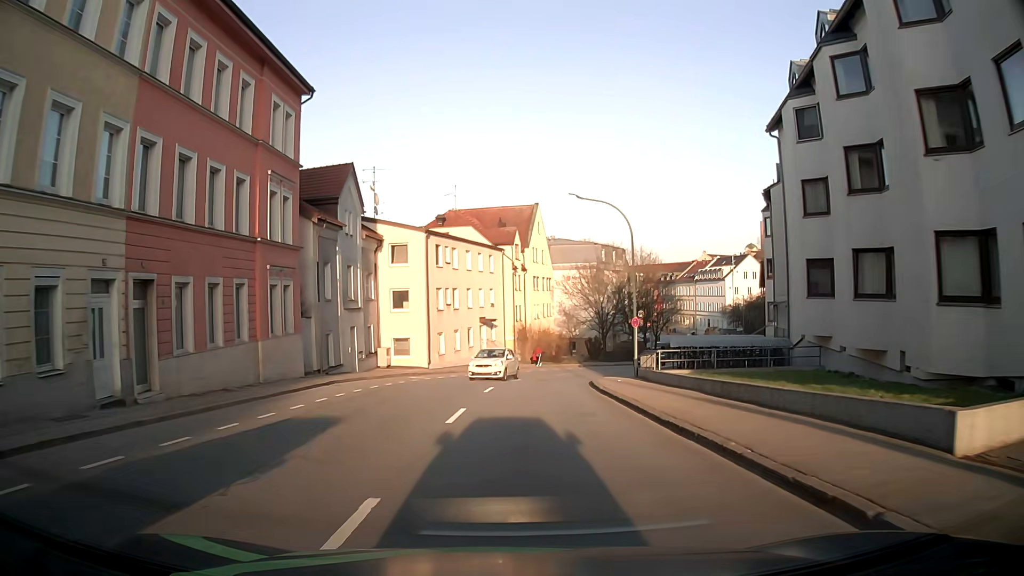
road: tertiary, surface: asphalt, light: Day
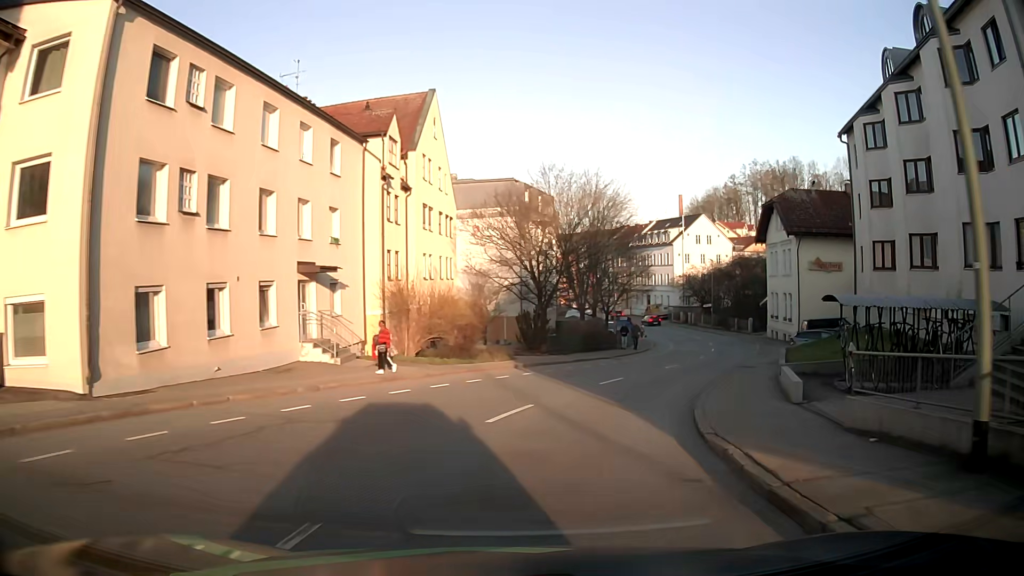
(+1.1, +27.8) m; +8°
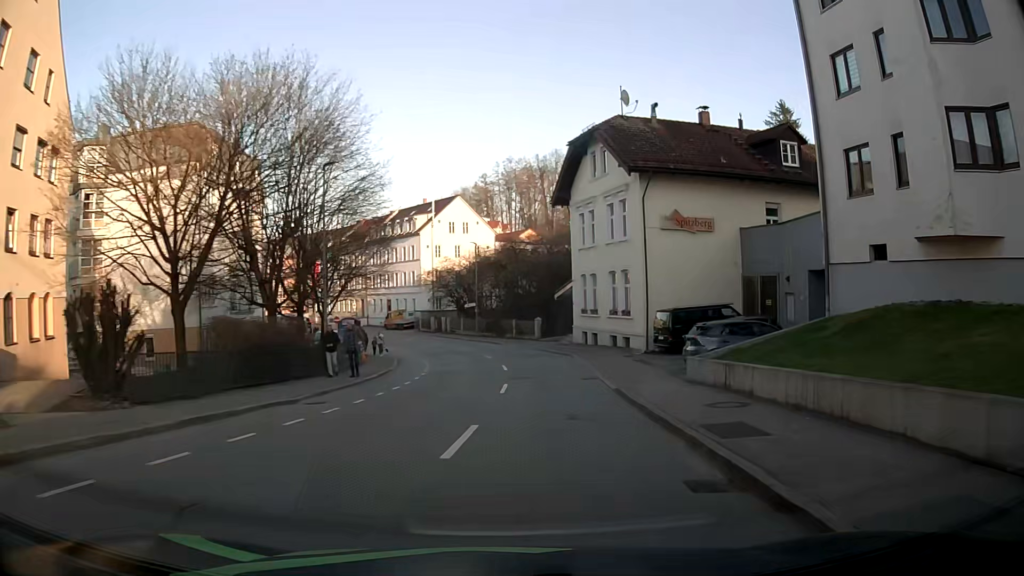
(+3.9, +20.5) m; +21°
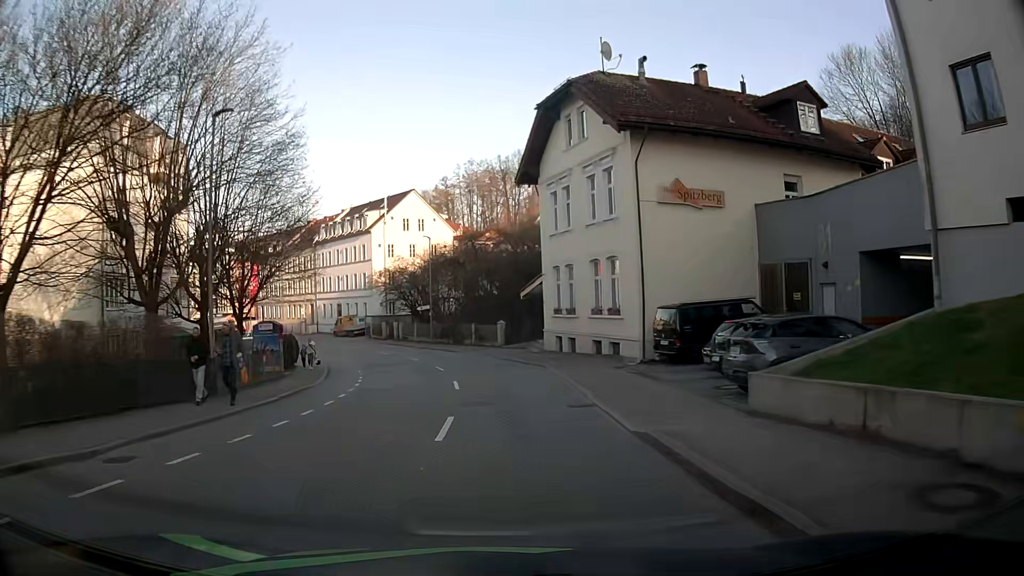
(+0.3, +7.1) m; +4°
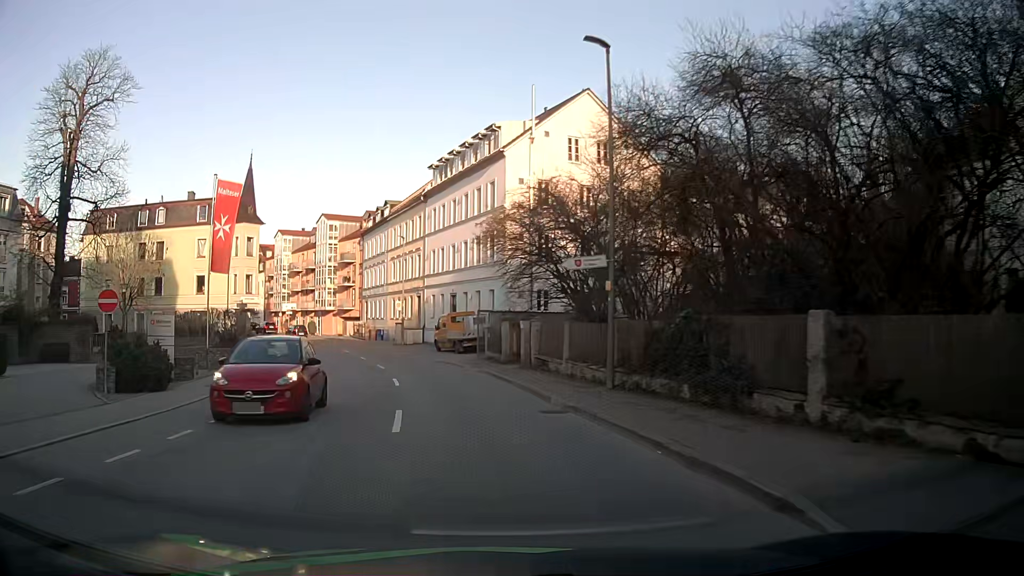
(-3.0, +35.6) m; -16°
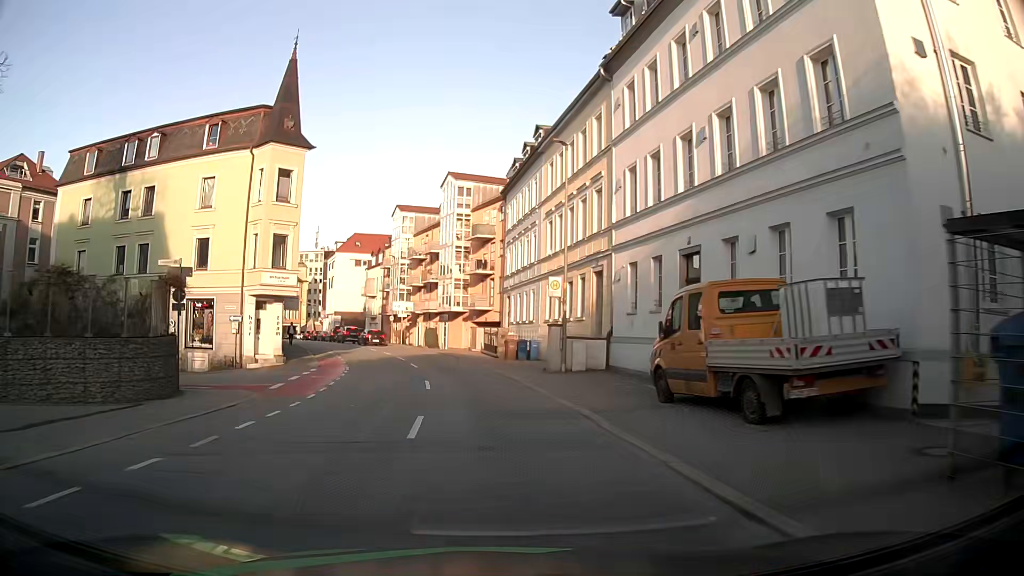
(-3.5, +27.1) m; -14°
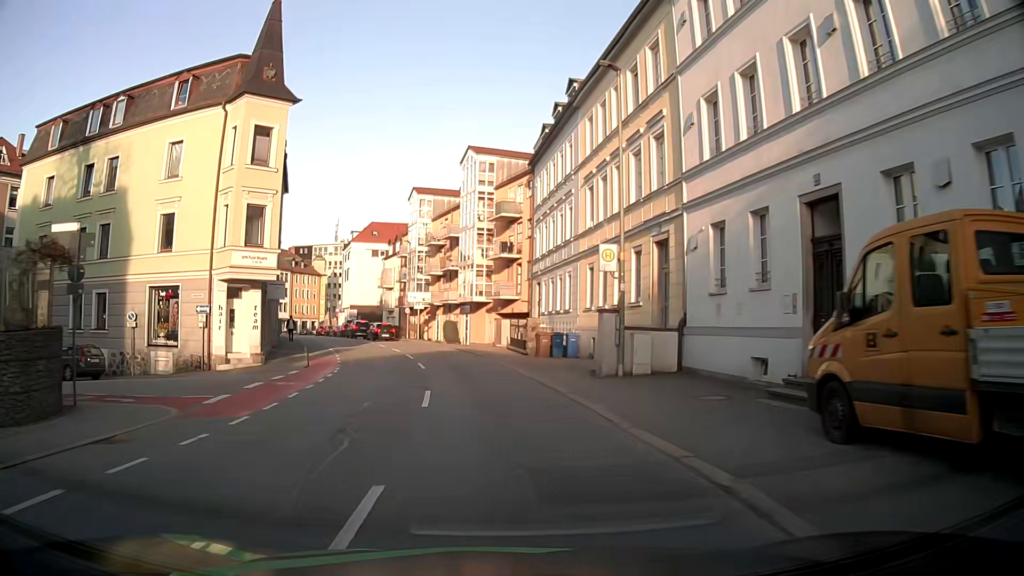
(-0.1, +6.5) m; -2°
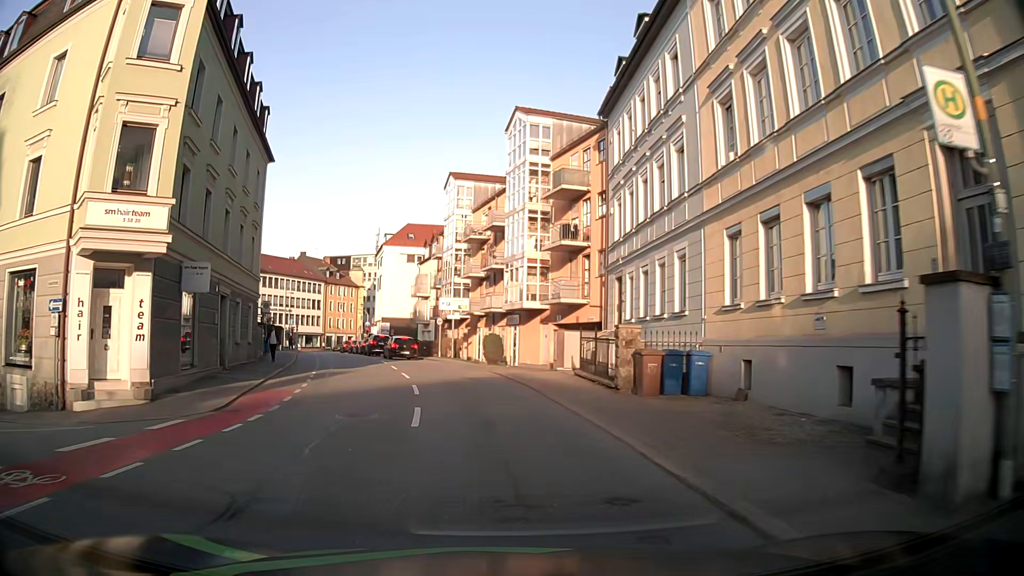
(-0.5, +12.4) m; -5°
